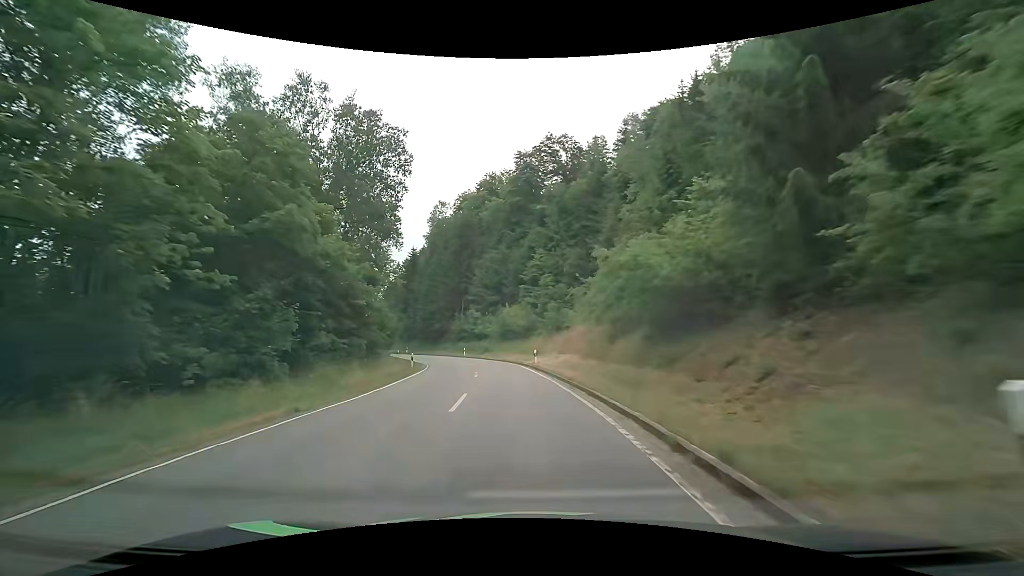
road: tertiary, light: Day
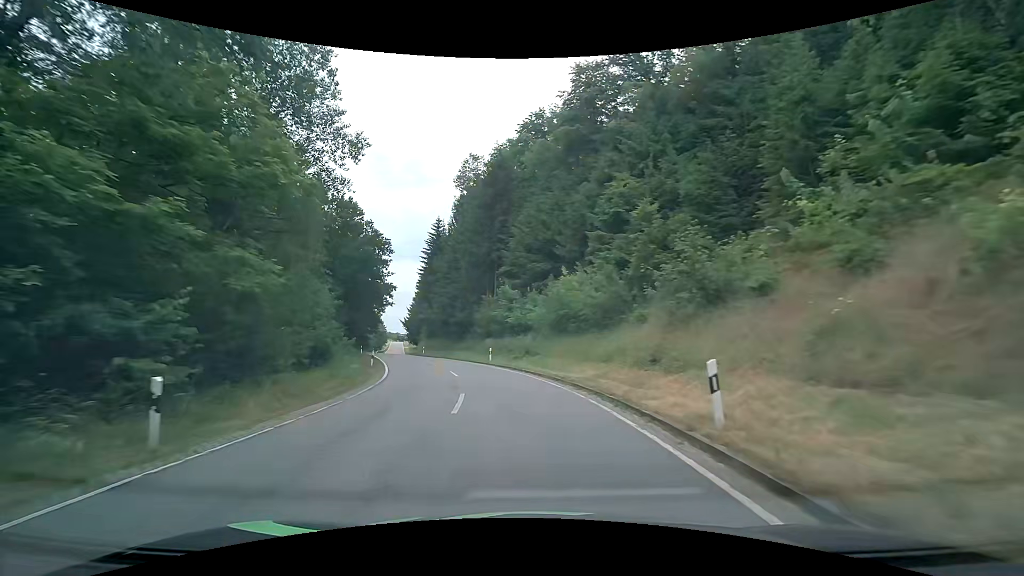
(-1.5, +25.4) m; -6°
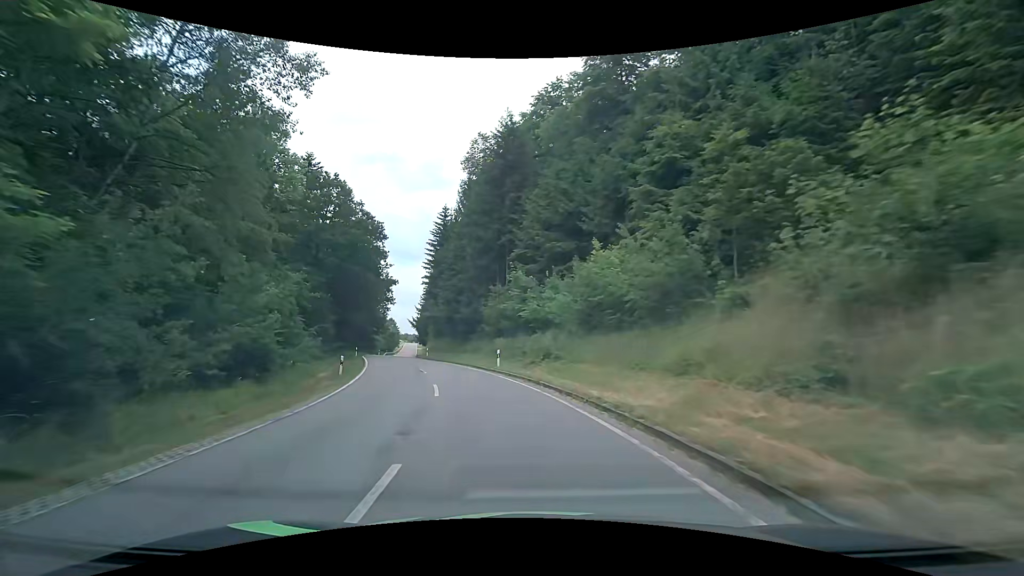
(-0.1, +8.3) m; -2°
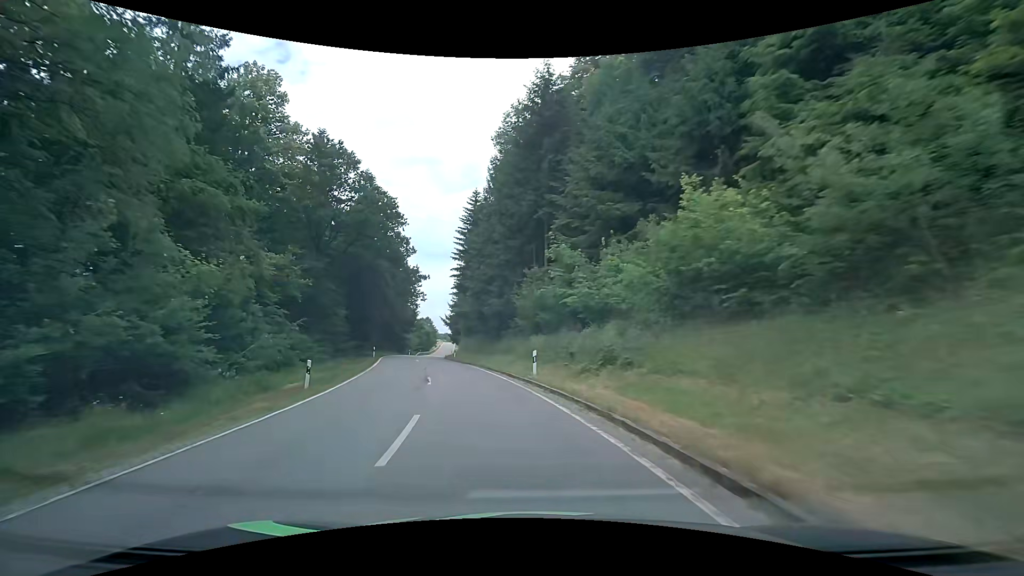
(-0.3, +8.1) m; -4°
